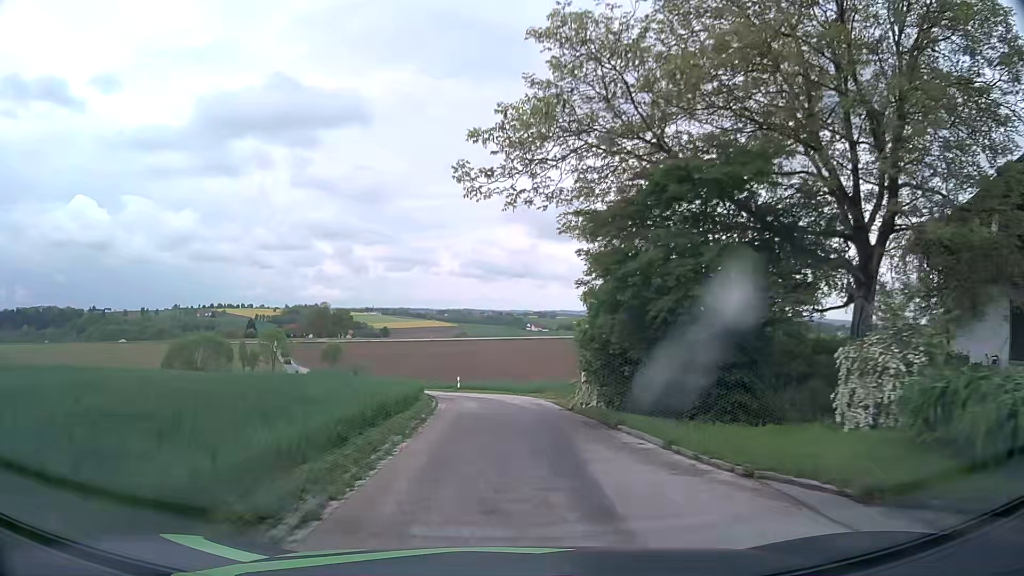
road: unclassified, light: Day
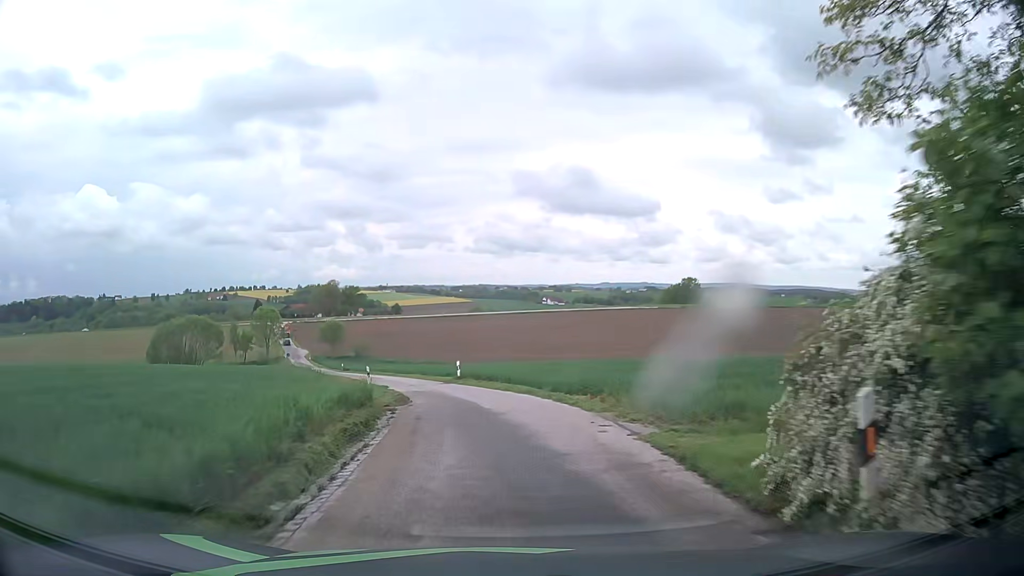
(-0.1, +14.1) m; -1°
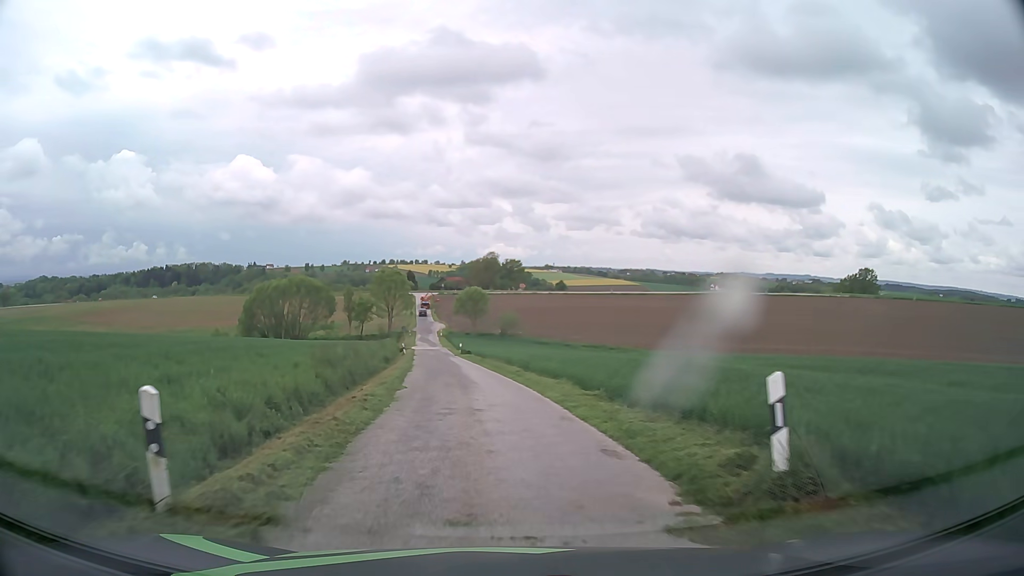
(-3.1, +28.5) m; -14°
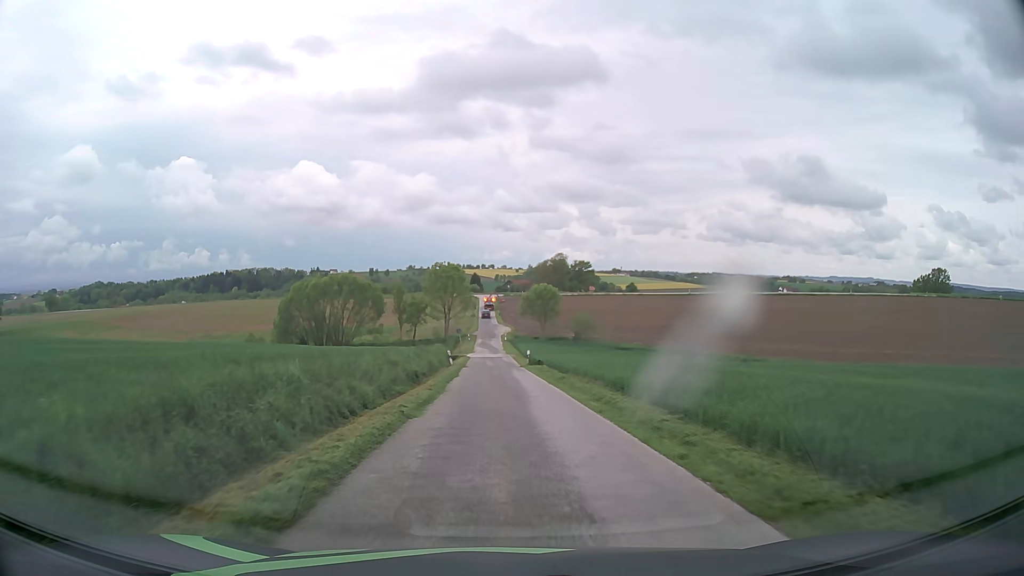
(-0.9, +14.9) m; -6°
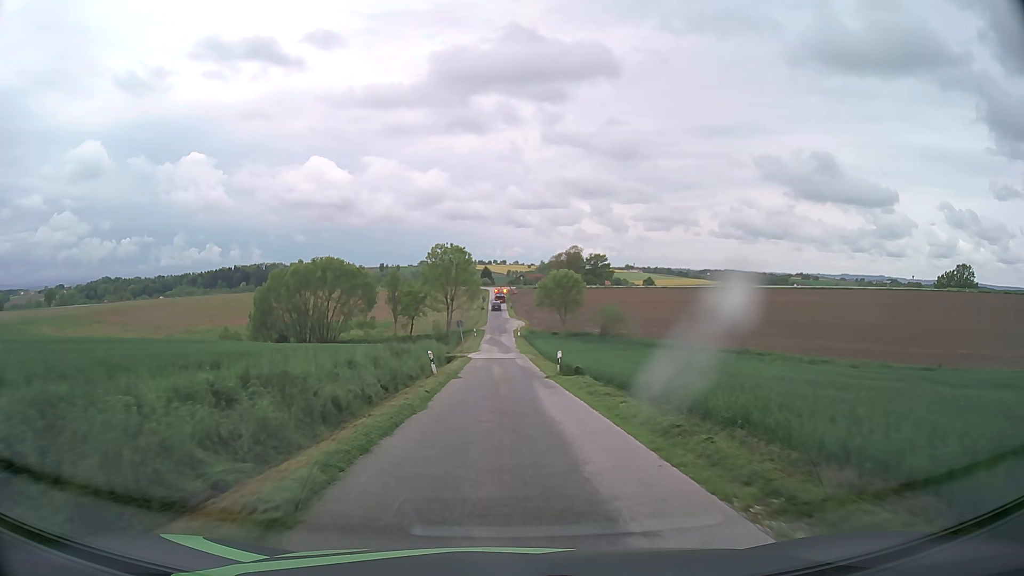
(-0.2, +15.2) m; -1°
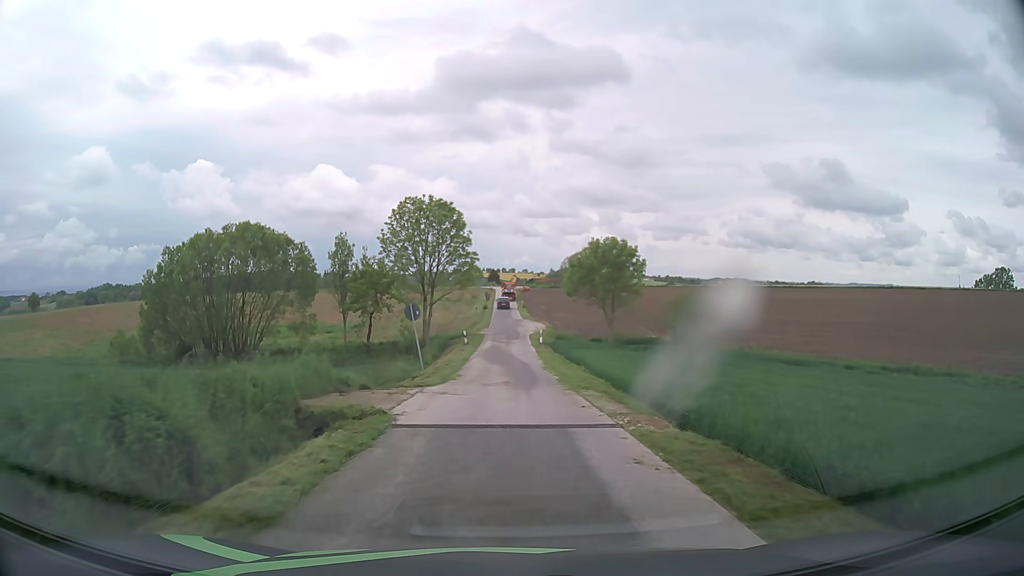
(-0.2, +31.5) m; -1°
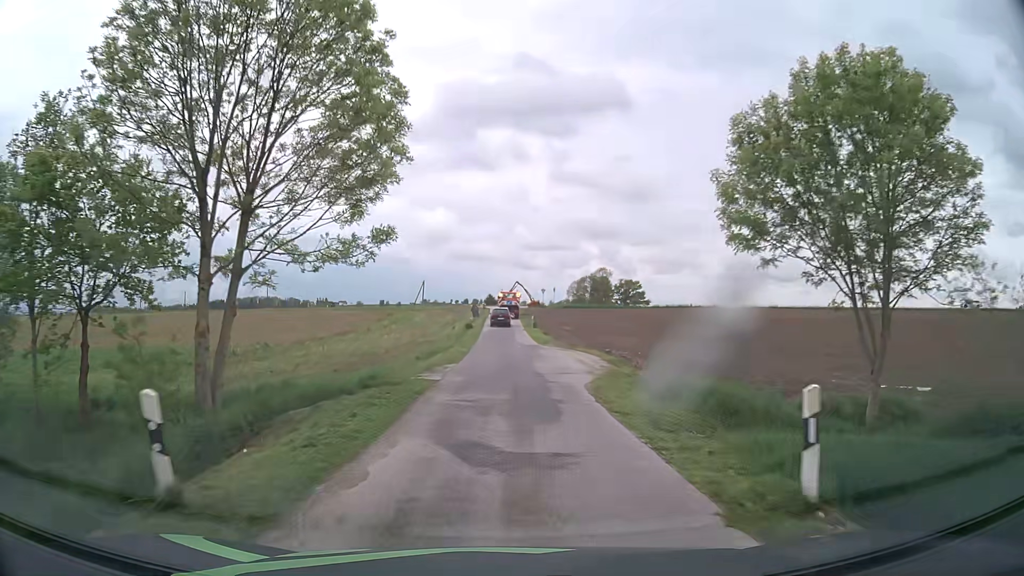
(0.0, +38.7) m; 0°
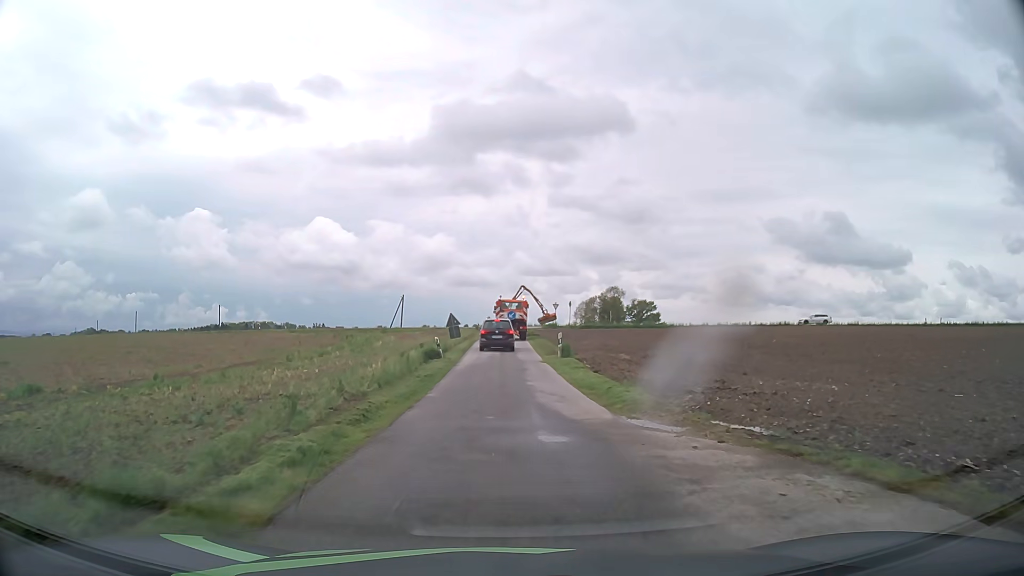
(0.0, +26.8) m; 0°
